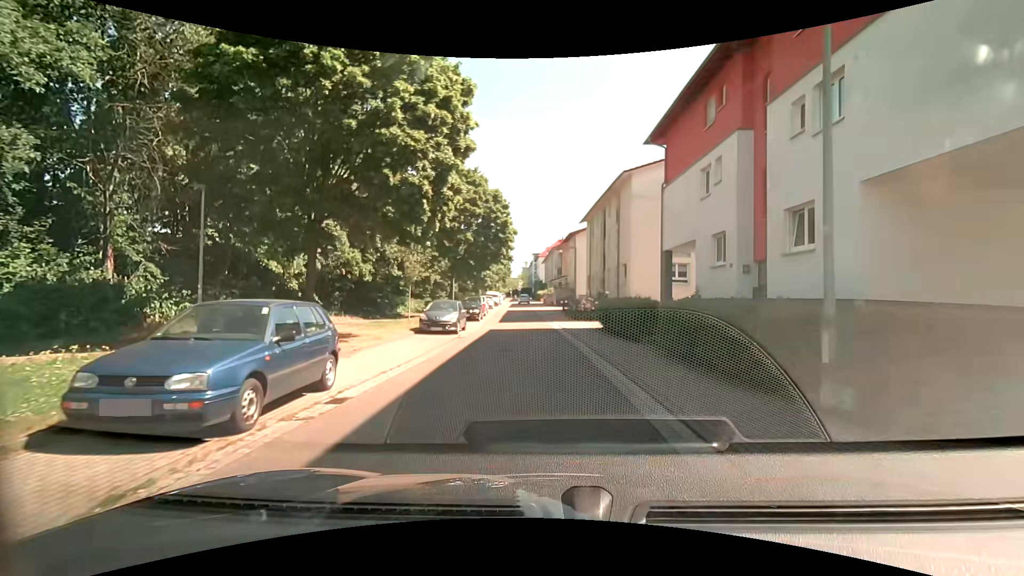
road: residential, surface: asphalt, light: Day
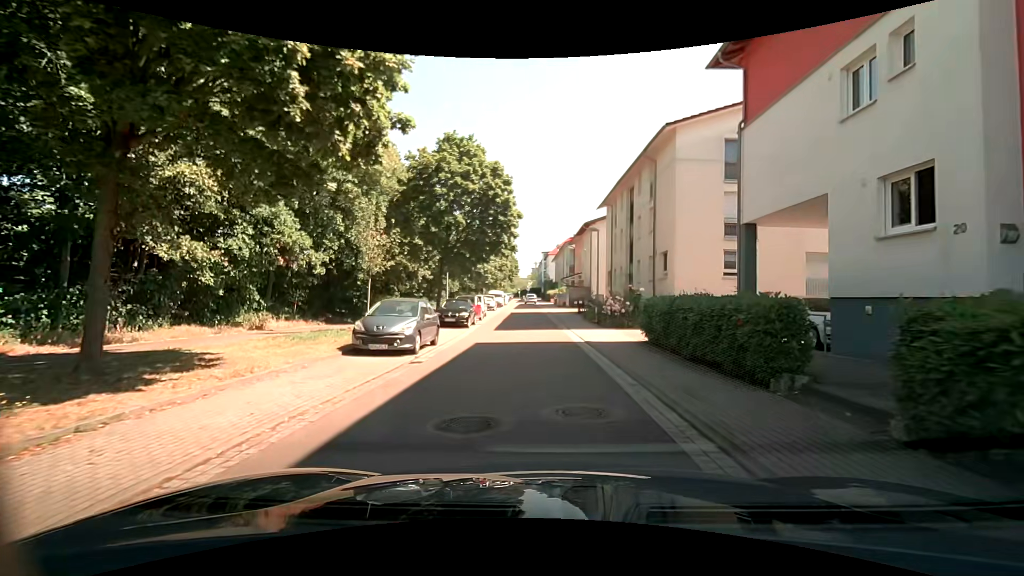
(-0.1, +8.5) m; -3°
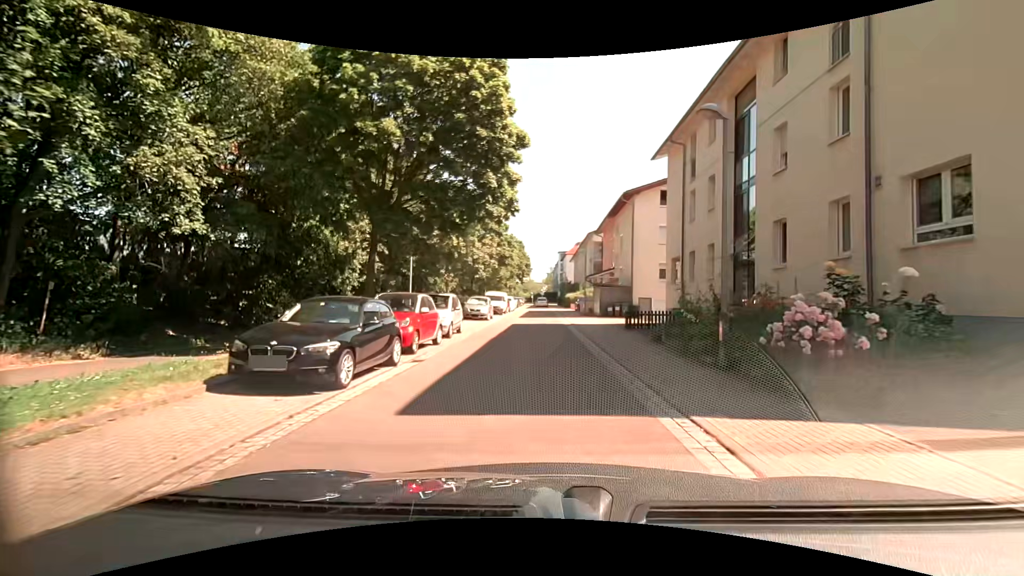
(+0.1, +16.7) m; 0°
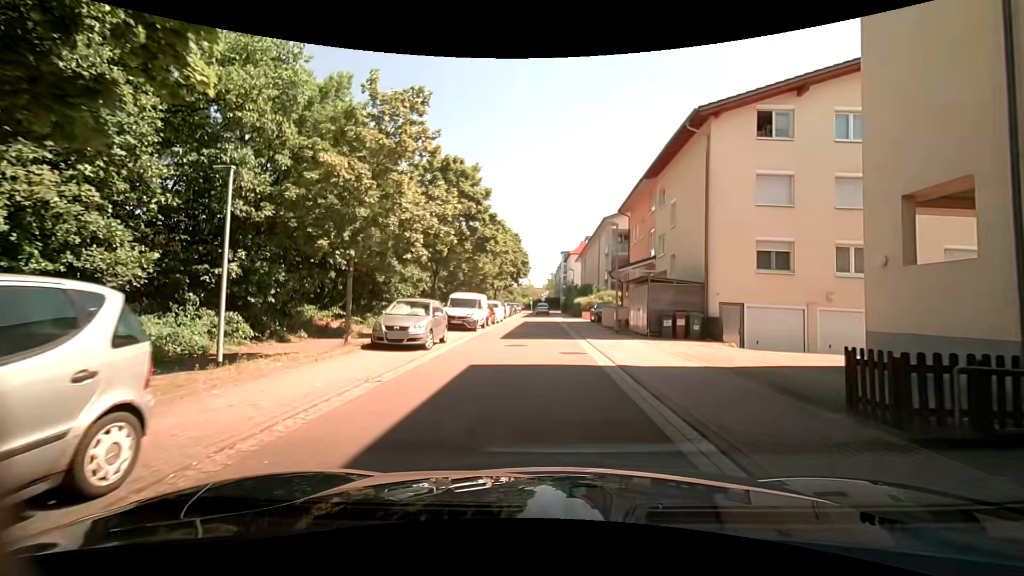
(-0.2, +16.4) m; +1°
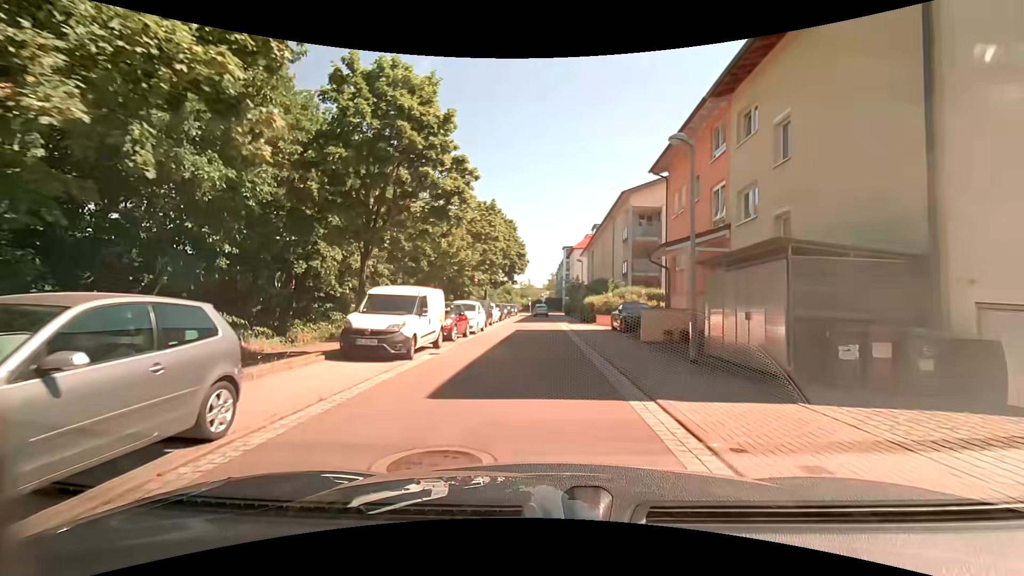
(-0.3, +11.8) m; -1°
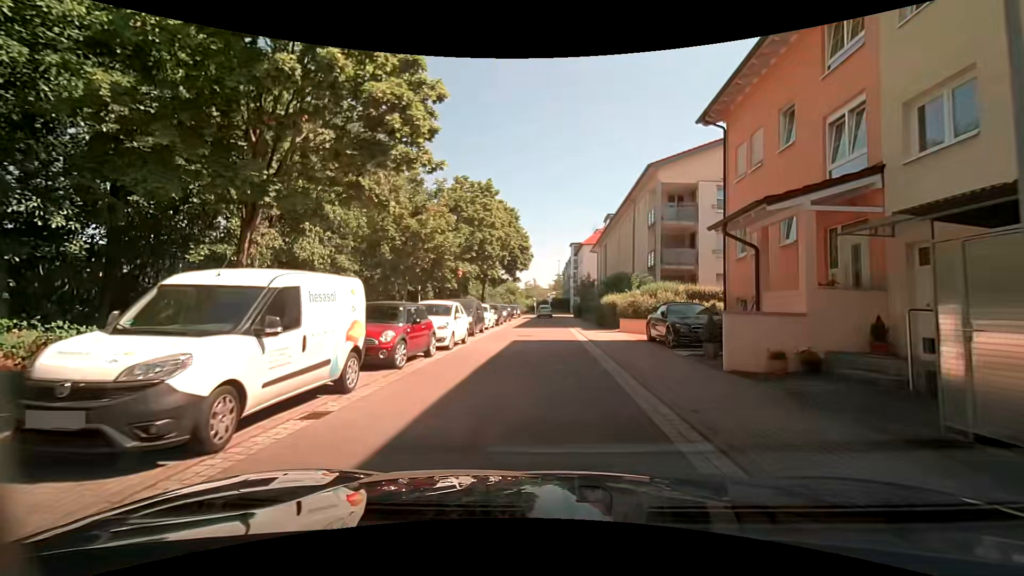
(-0.1, +7.5) m; -1°
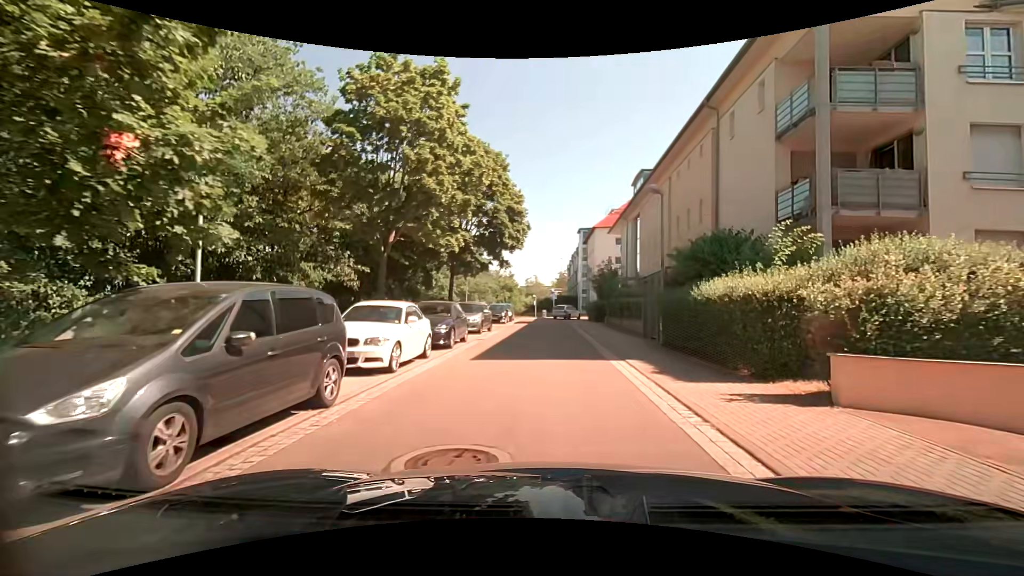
(+0.1, +17.9) m; 0°
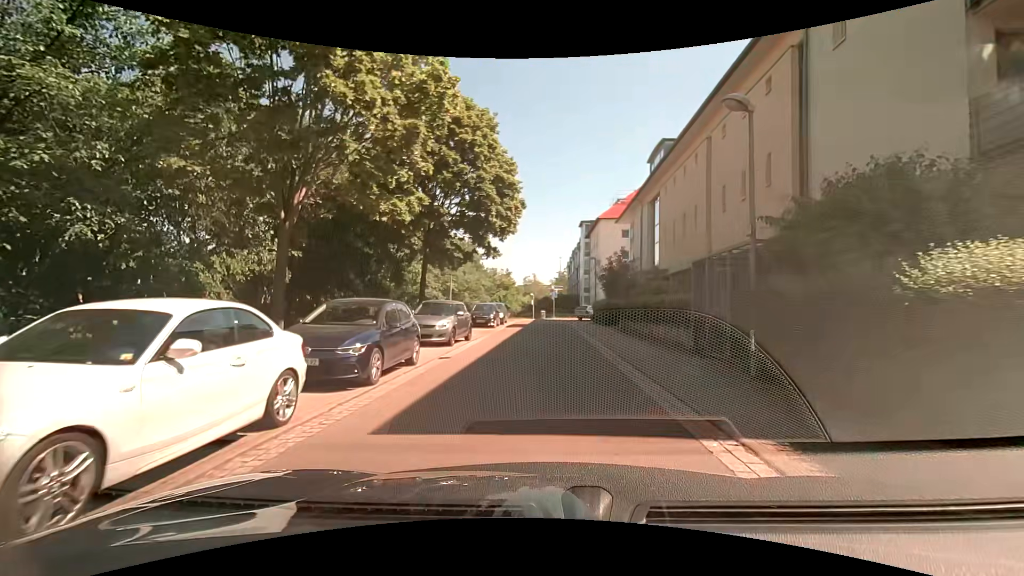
(+0.1, +7.0) m; +1°
